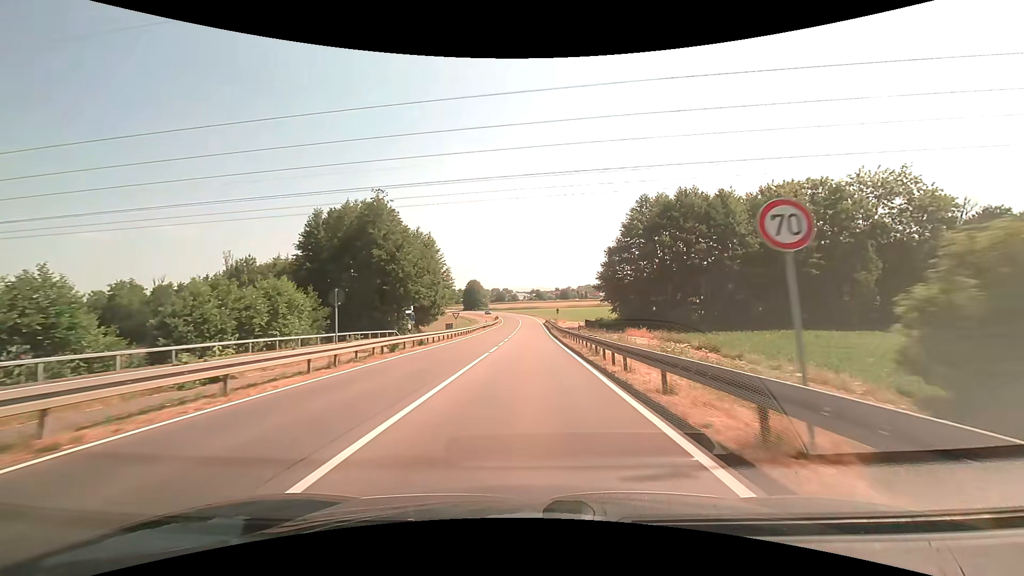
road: secondary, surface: asphalt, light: Day
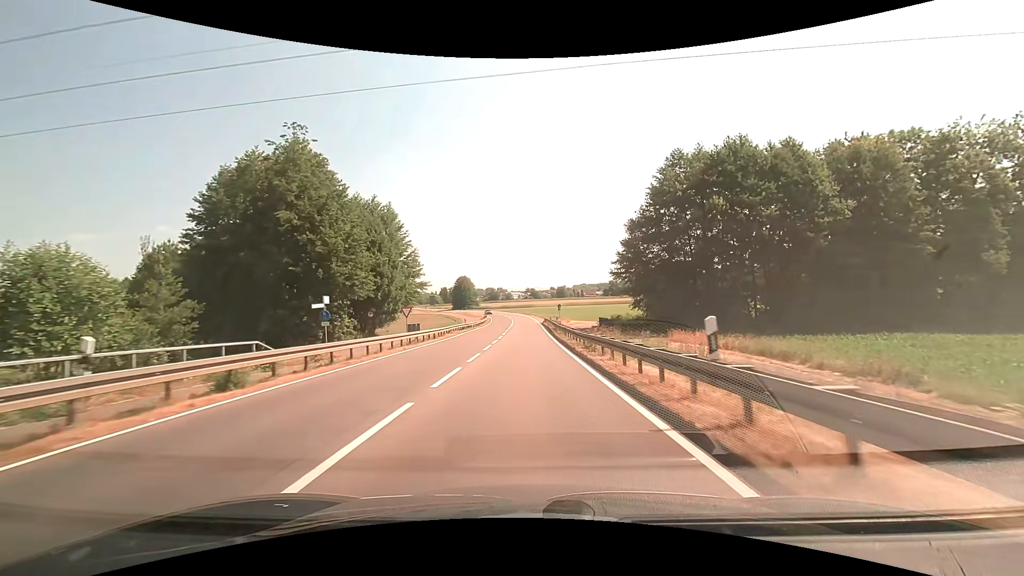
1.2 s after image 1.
(+0.1, +19.4) m; +1°
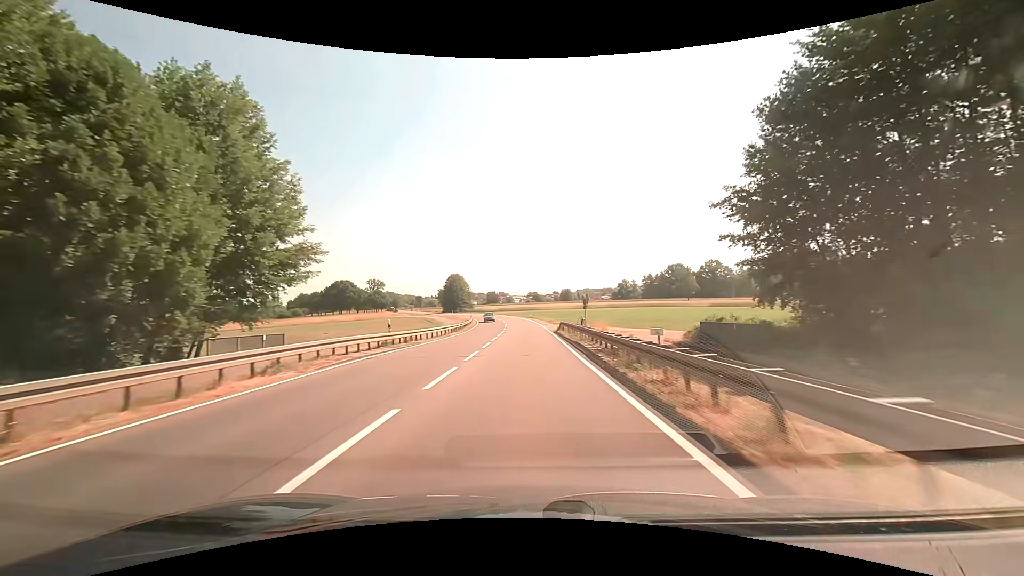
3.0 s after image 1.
(-0.1, +31.0) m; 0°
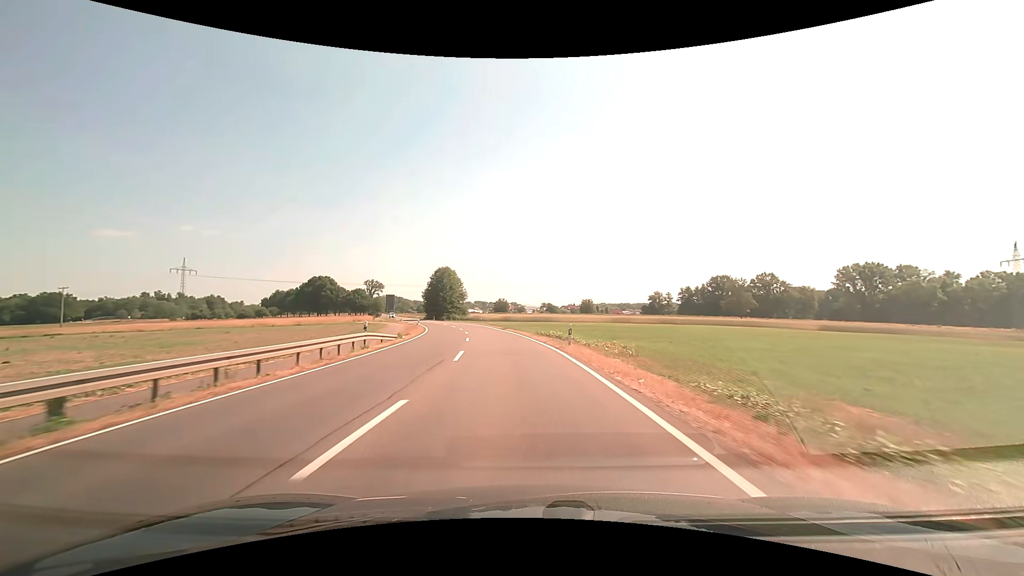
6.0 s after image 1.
(-0.5, +53.6) m; -1°
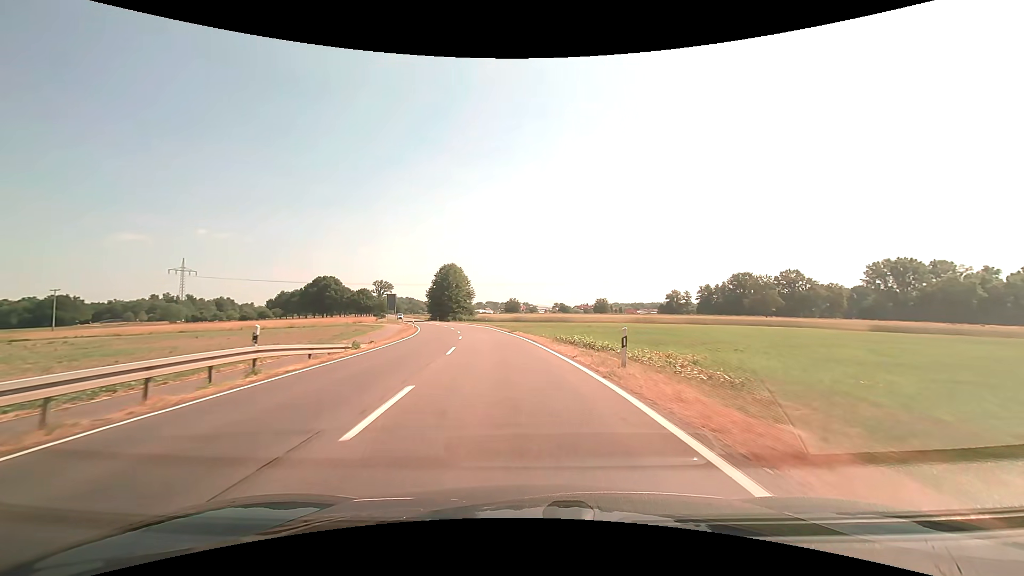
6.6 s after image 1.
(-0.1, +10.5) m; -2°
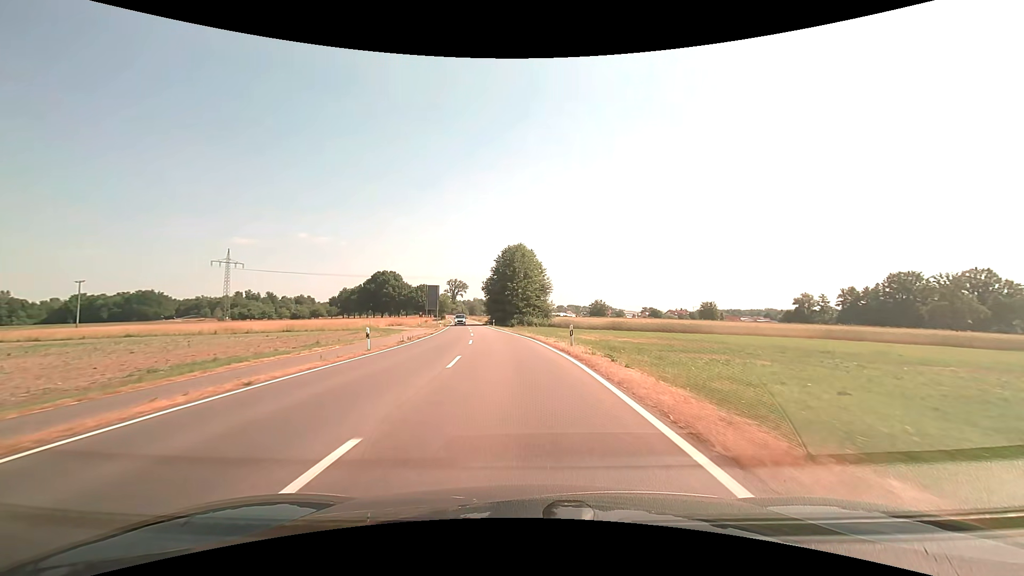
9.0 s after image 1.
(-3.2, +39.9) m; -9°
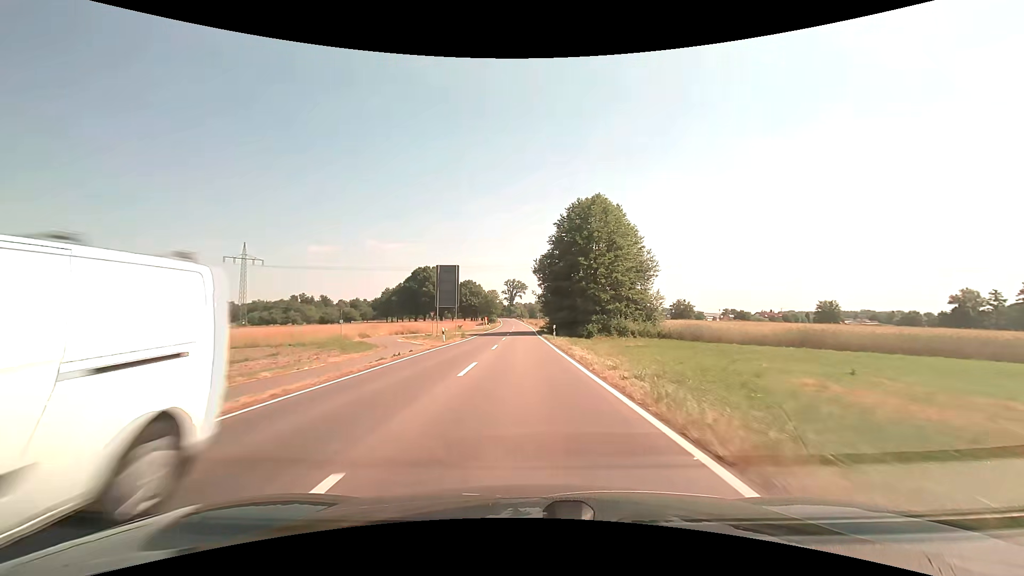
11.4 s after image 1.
(-2.2, +37.5) m; -7°
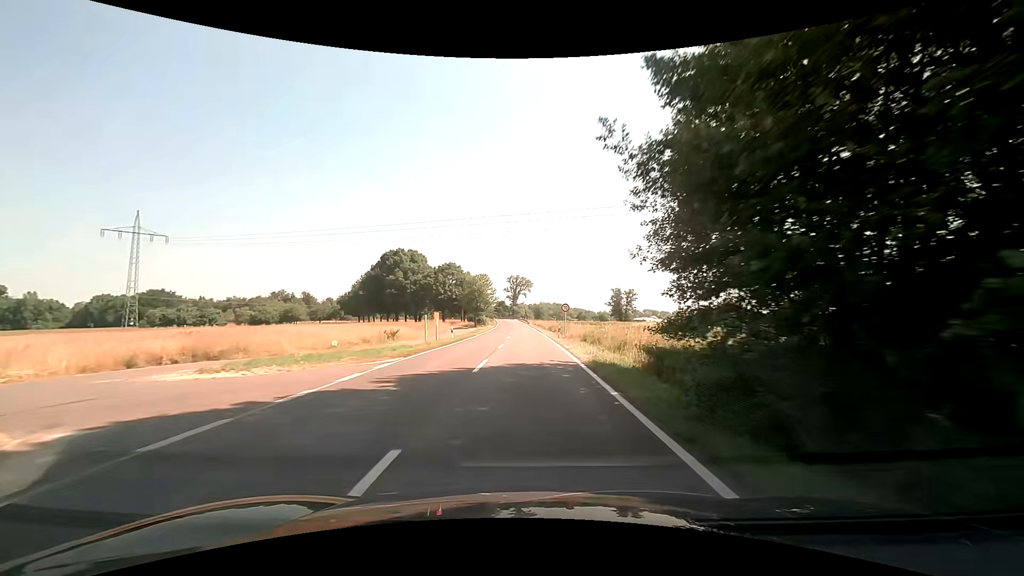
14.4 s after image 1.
(-0.7, +47.6) m; -1°
(0, +10) (0, +20) (0, +30) (0, +40) (0, +50) (0, +60) (-1, +70) (-1, +80) (-2, +90) (-2, +100) m
